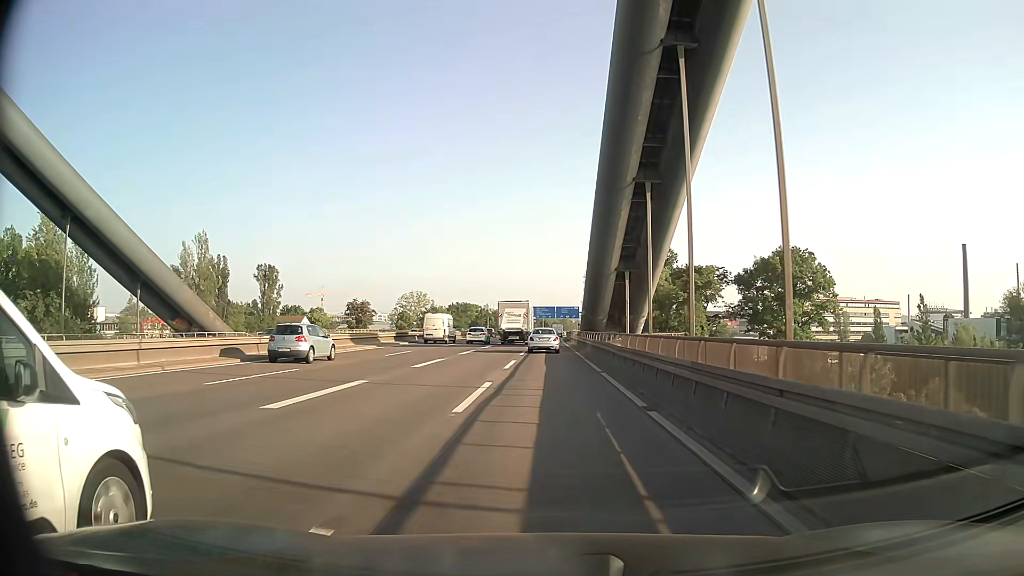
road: motorway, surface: asphalt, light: Day
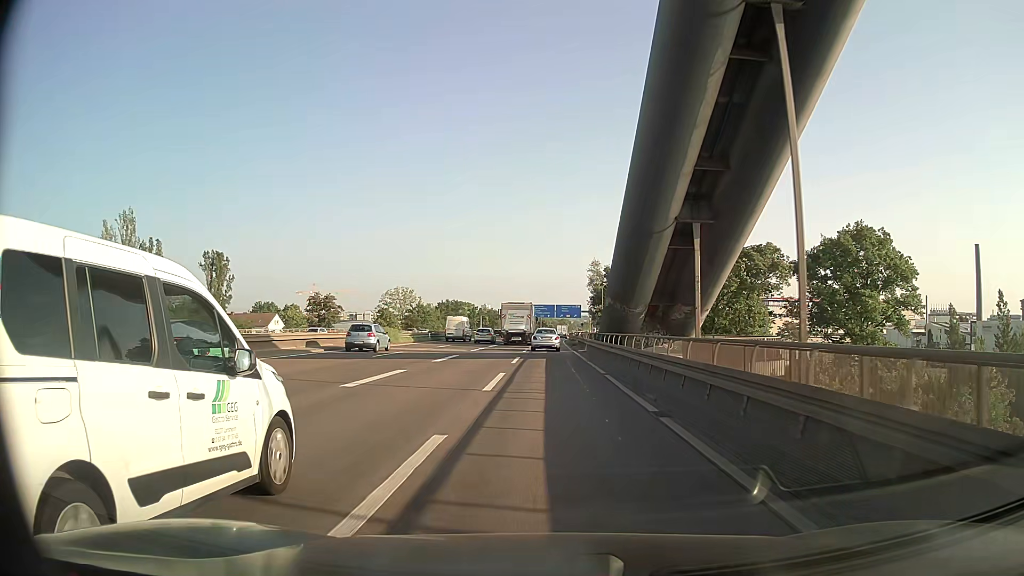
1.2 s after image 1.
(0.0, +20.7) m; 0°
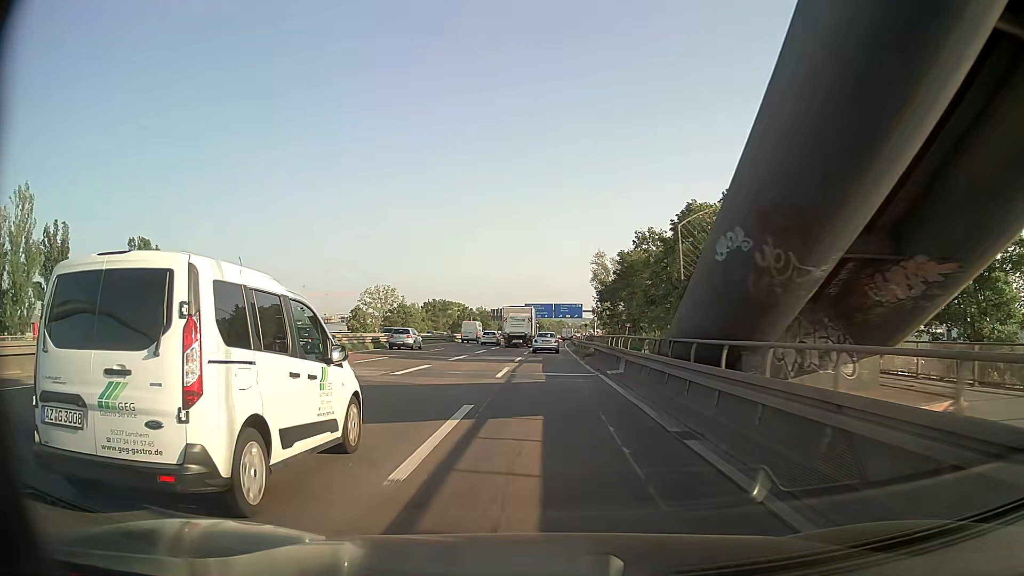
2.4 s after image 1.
(+0.1, +20.9) m; 0°
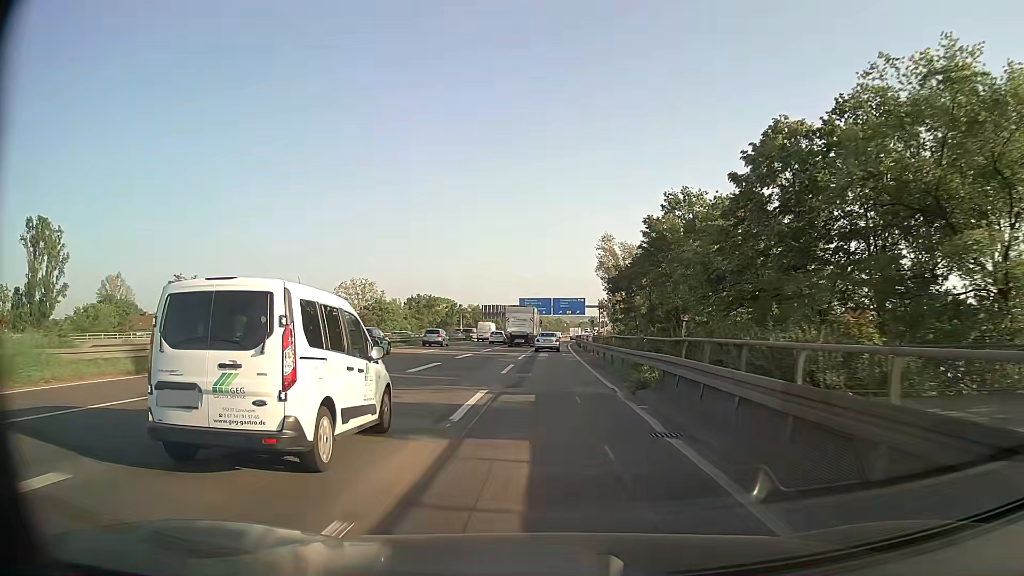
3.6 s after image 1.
(0.0, +21.0) m; 0°
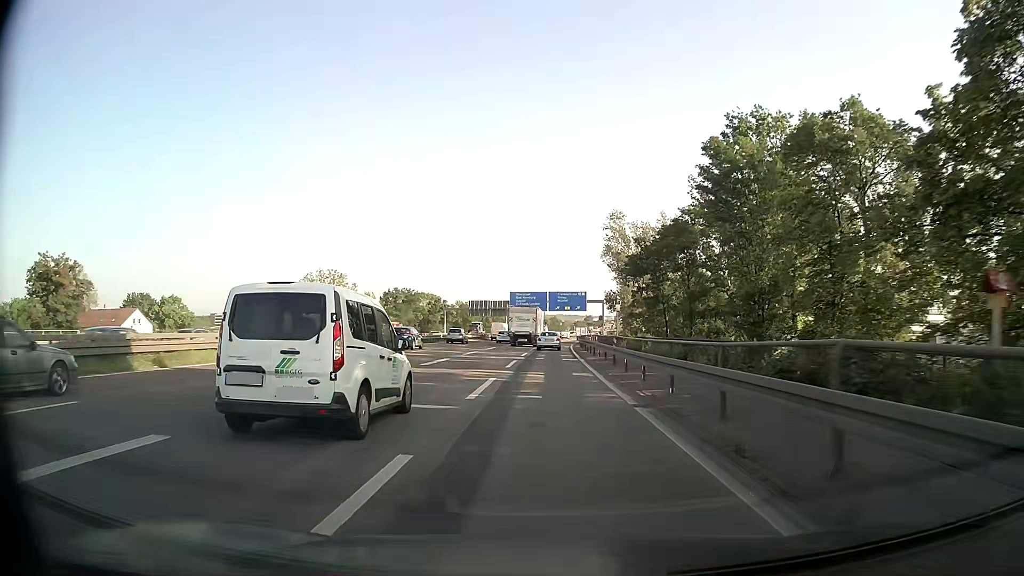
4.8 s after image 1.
(0.0, +21.2) m; 0°
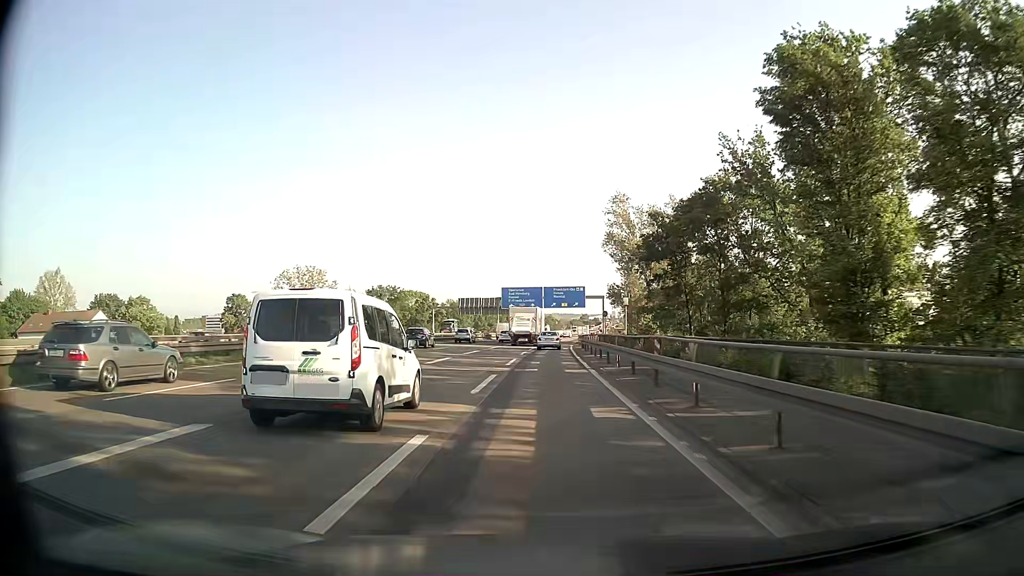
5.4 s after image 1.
(+0.1, +10.7) m; +1°
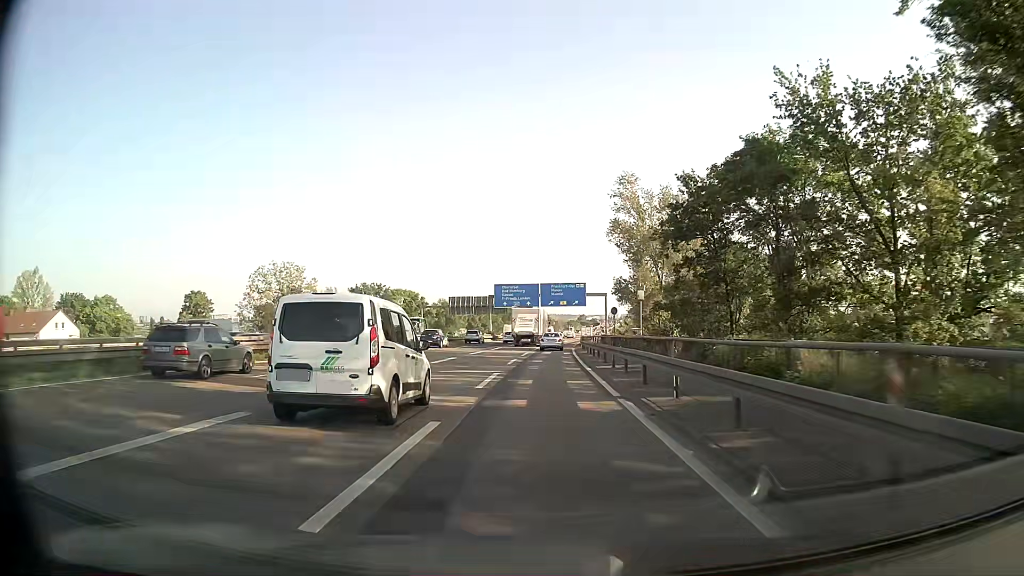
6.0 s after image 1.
(0.0, +10.7) m; 0°
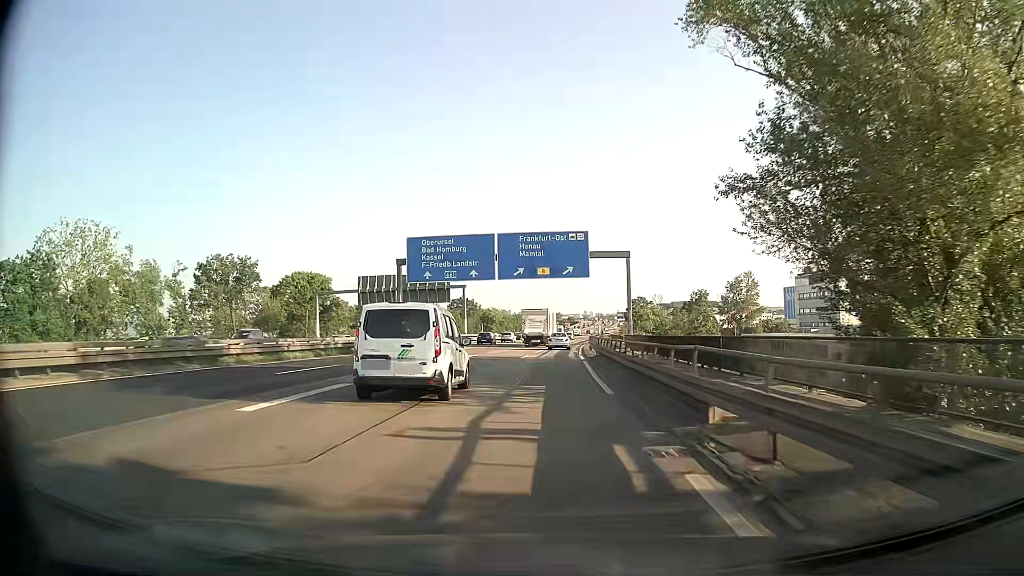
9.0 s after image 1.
(+0.9, +54.5) m; +2°
(0, +10) (0, +20) (0, +30) (+1, +40) (+1, +50) (+2, +60) (+2, +70) (+3, +80) (+4, +90) (+5, +100) m
